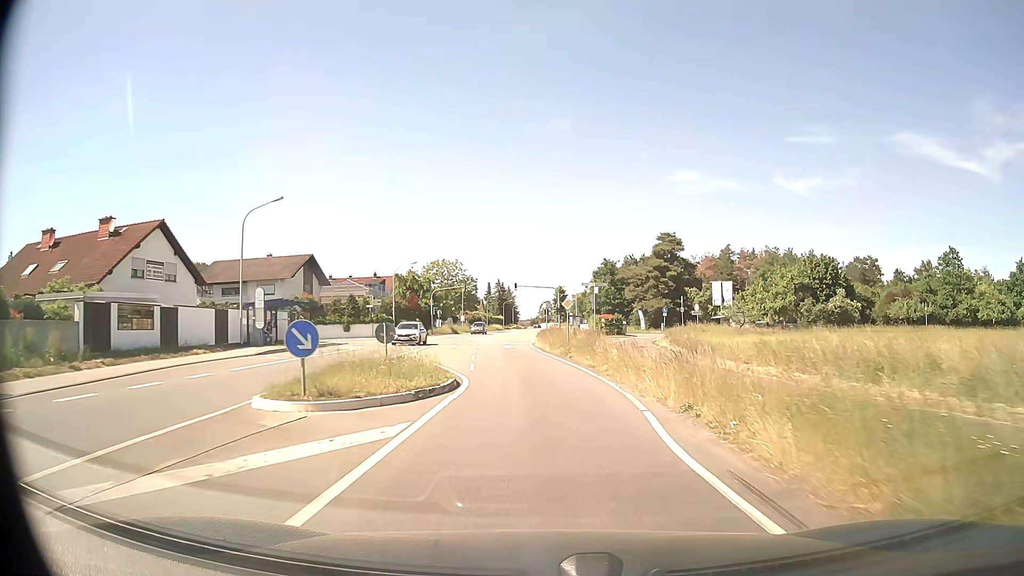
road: primary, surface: asphalt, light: Day
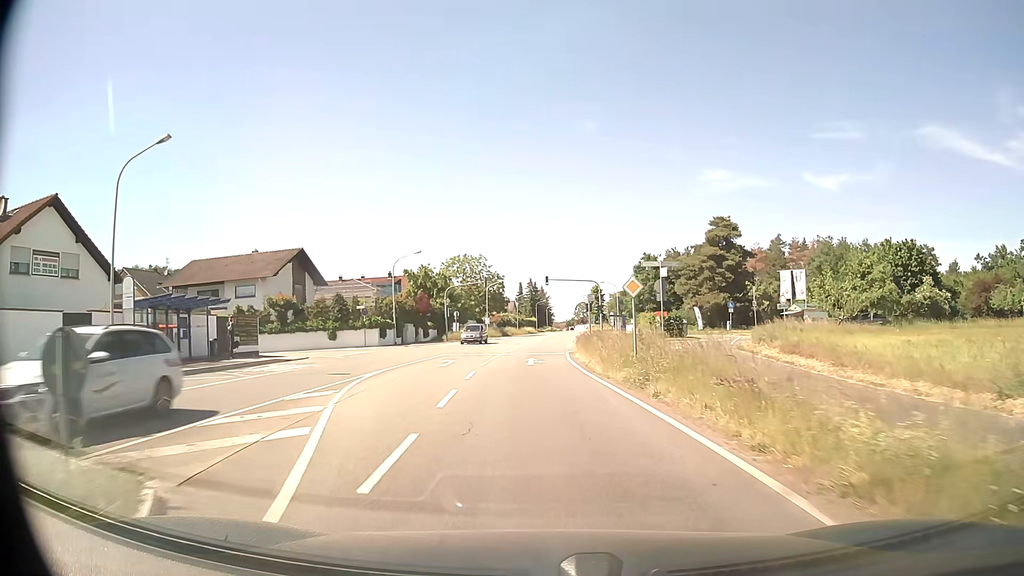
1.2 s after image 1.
(-0.2, +14.4) m; -2°
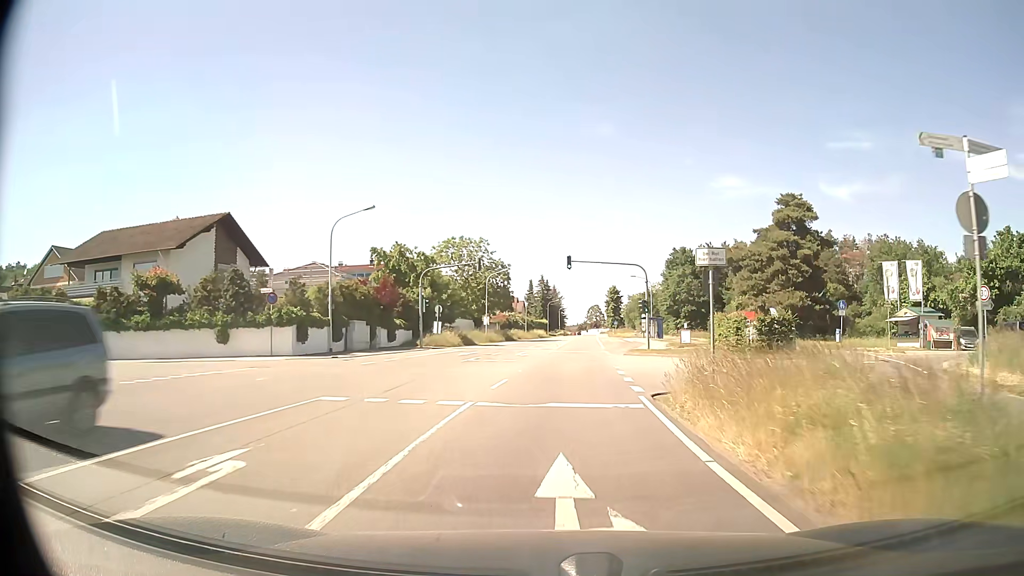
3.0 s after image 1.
(-0.7, +21.1) m; -1°
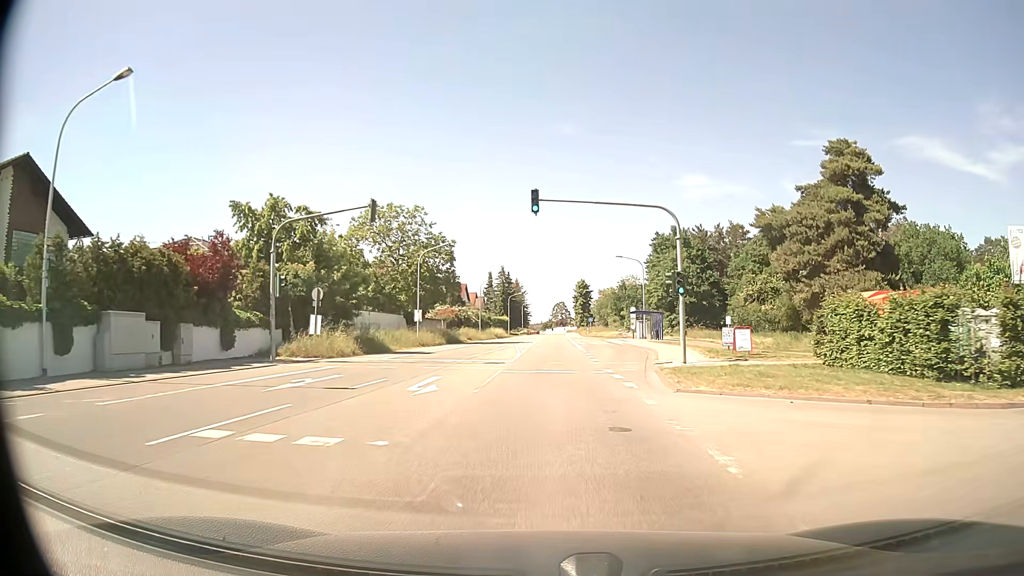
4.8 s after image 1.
(+0.7, +20.9) m; +3°
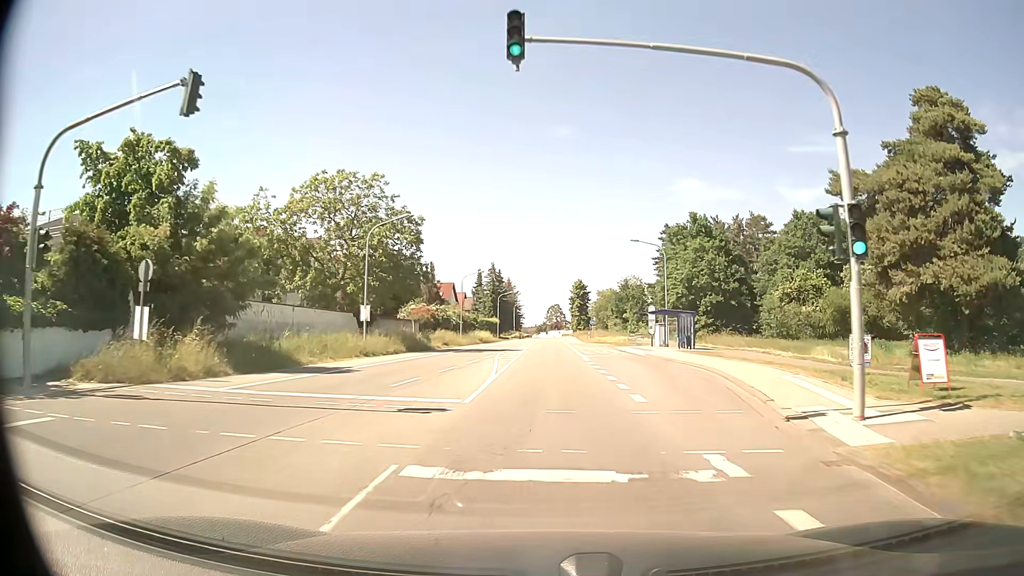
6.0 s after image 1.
(+0.1, +14.1) m; +1°
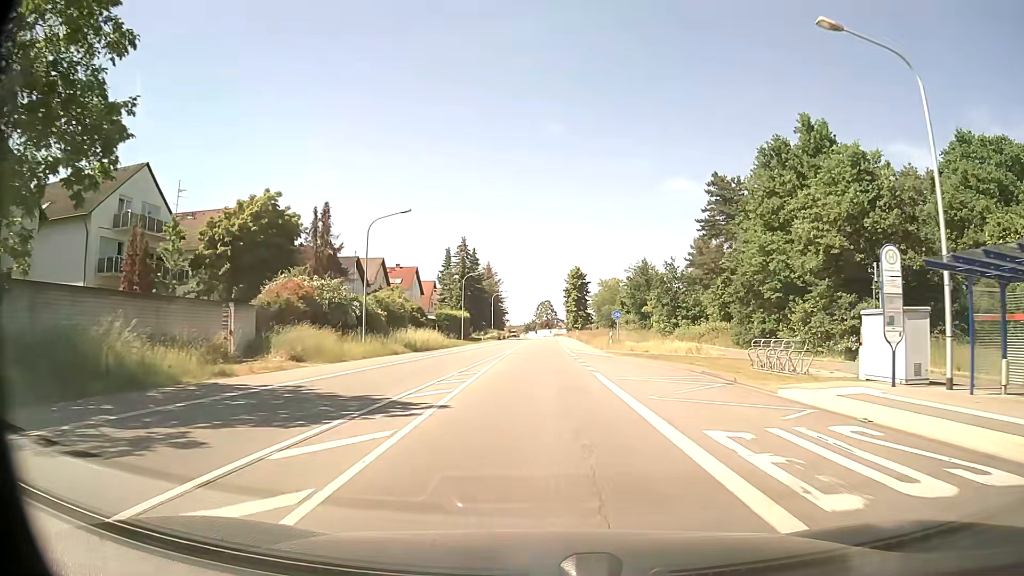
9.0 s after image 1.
(+0.3, +36.1) m; +1°
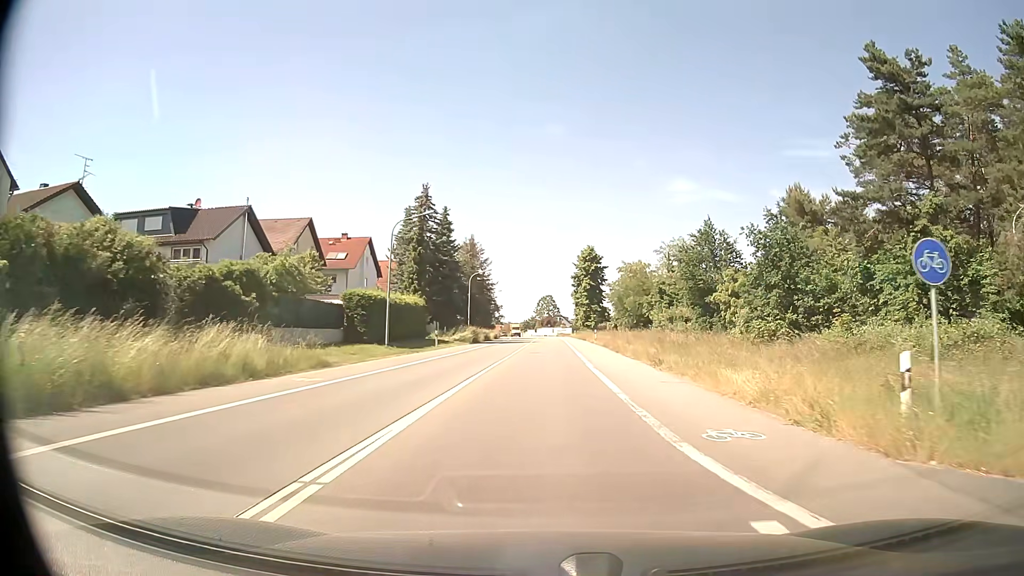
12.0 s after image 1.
(-0.1, +36.4) m; 0°
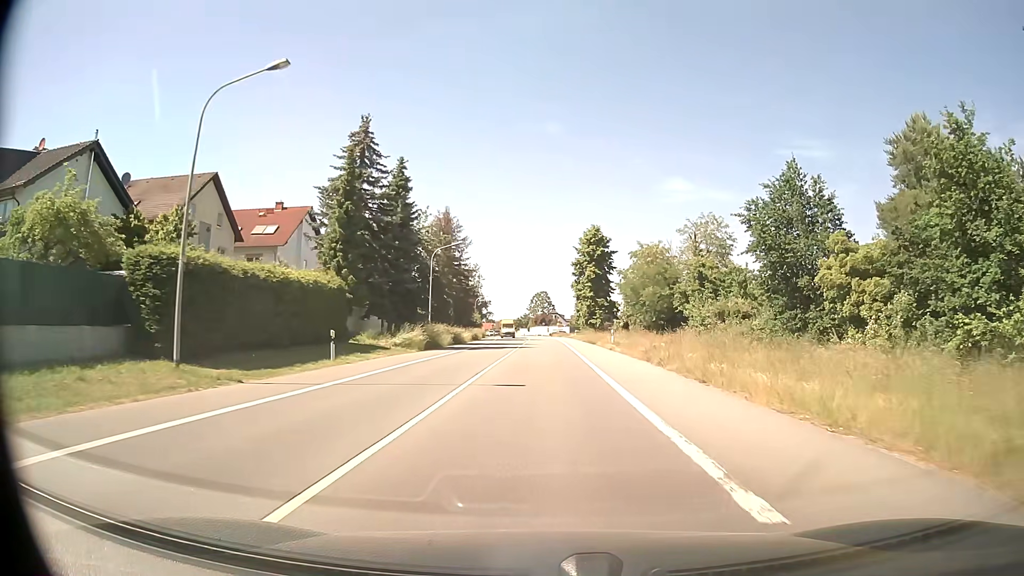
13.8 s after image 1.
(+0.1, +22.4) m; 0°
(0, +10) (0, +20) (0, +30) (0, +40) (0, +50) (0, +60) (0, +70) (0, +80) (0, +90) (0, +100) m
